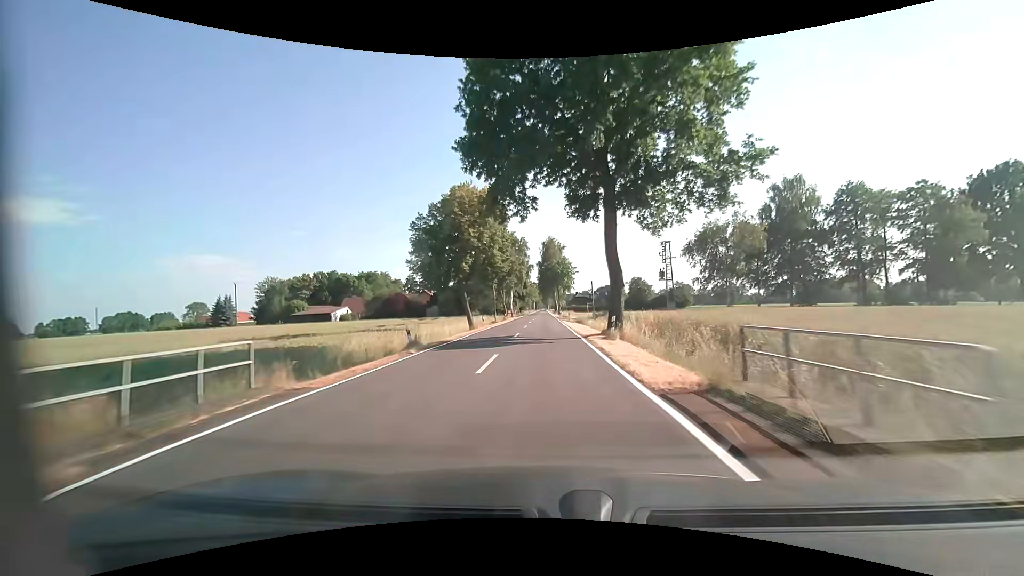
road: tertiary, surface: asphalt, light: Day
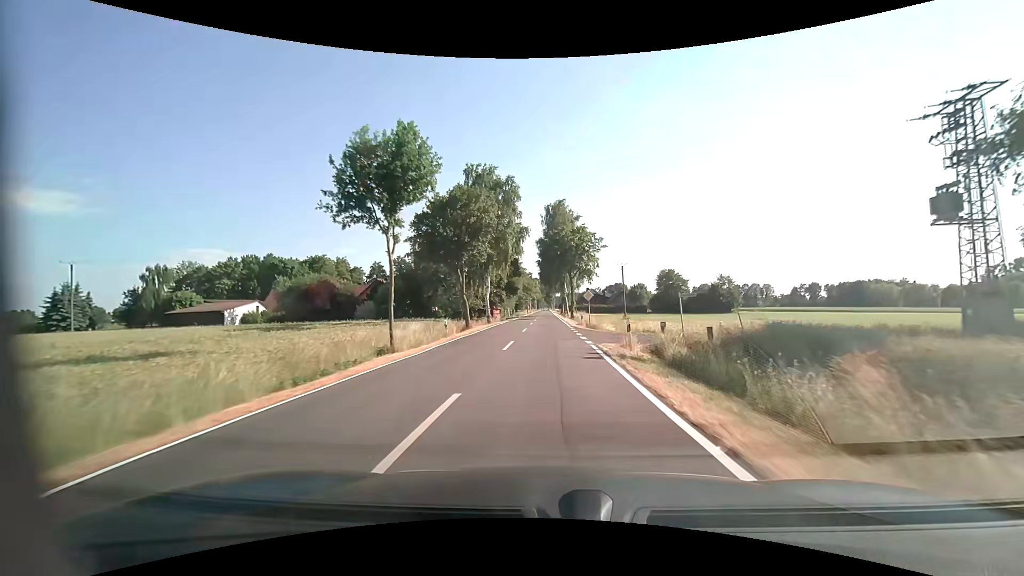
(0.0, +43.0) m; 0°
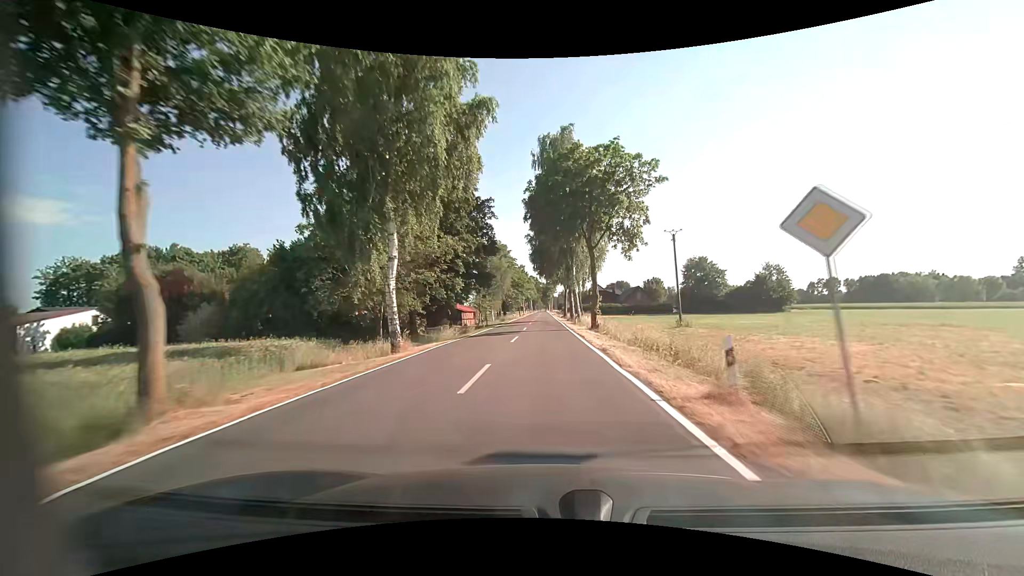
(0.0, +32.3) m; 0°
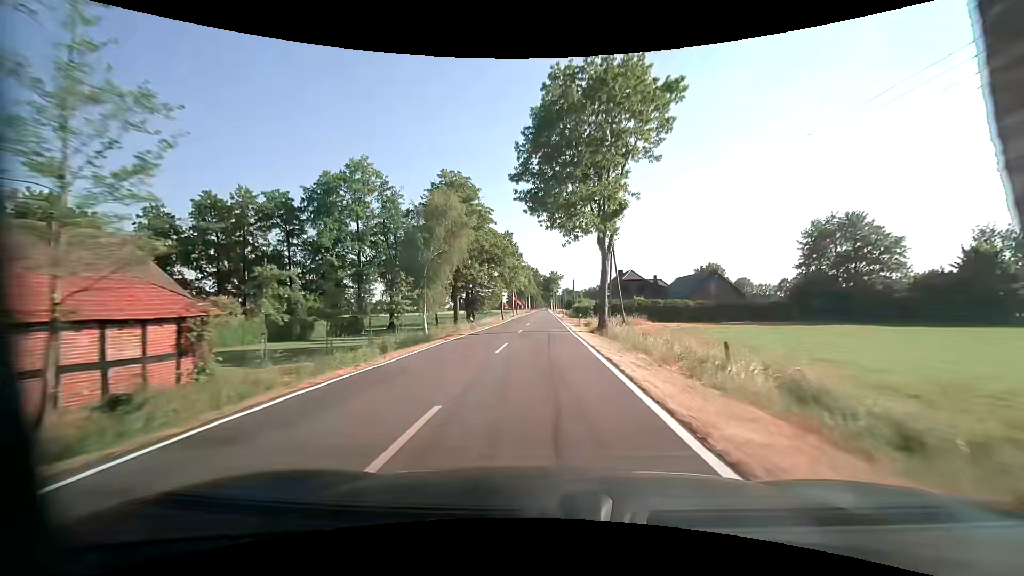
(0.0, +53.8) m; 0°
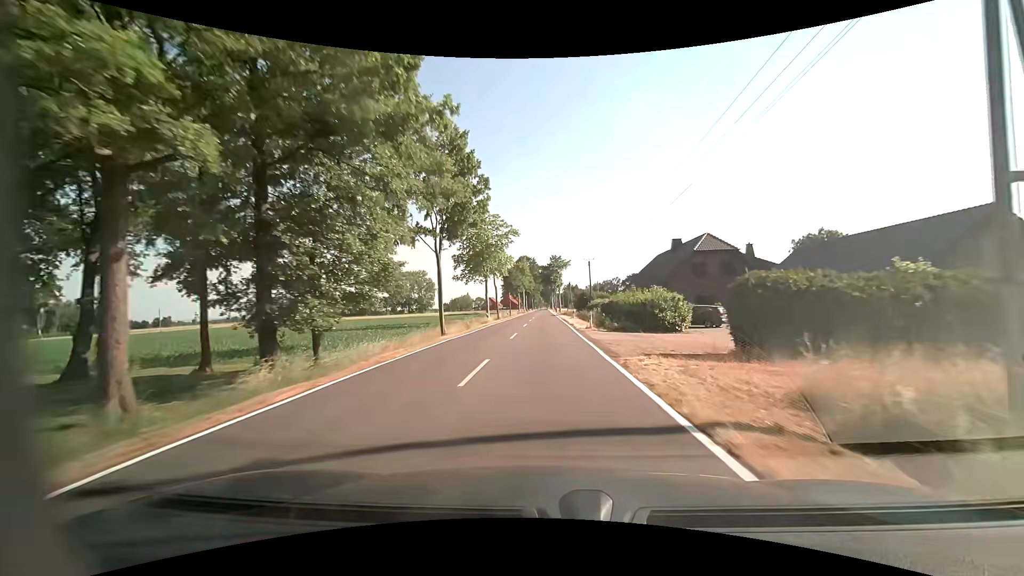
(0.0, +43.1) m; 0°
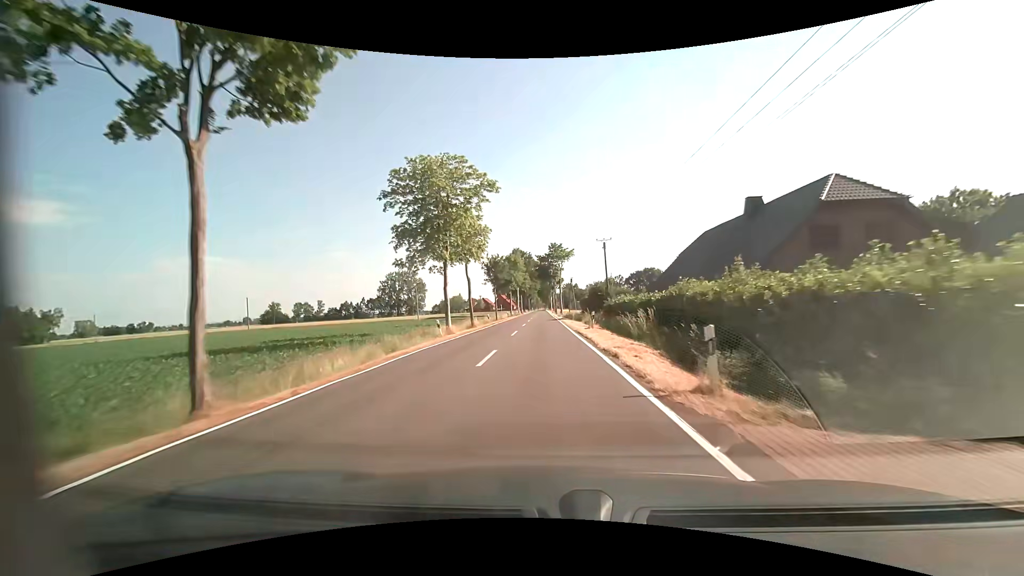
(0.0, +21.5) m; 0°
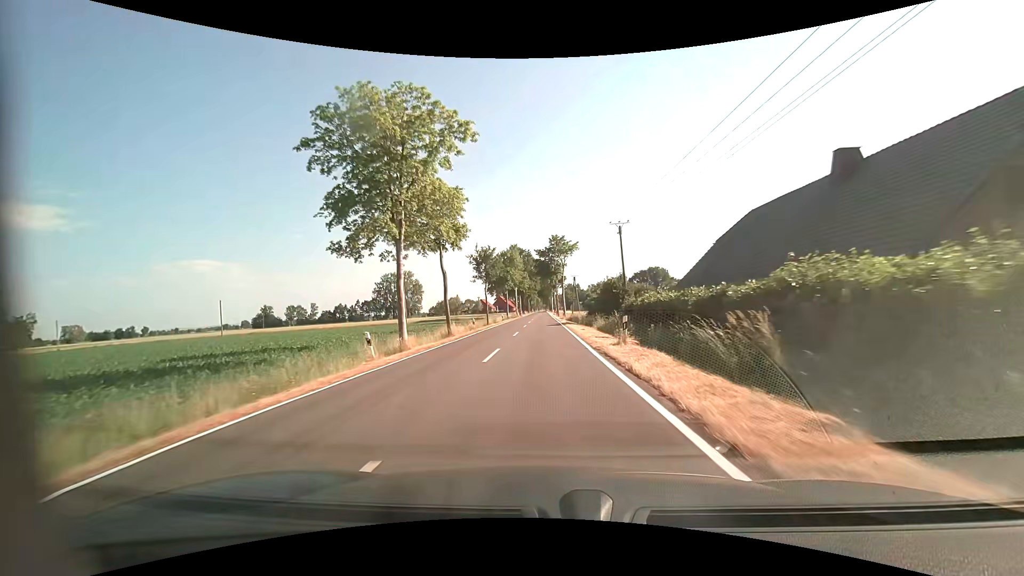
(0.0, +10.8) m; -1°
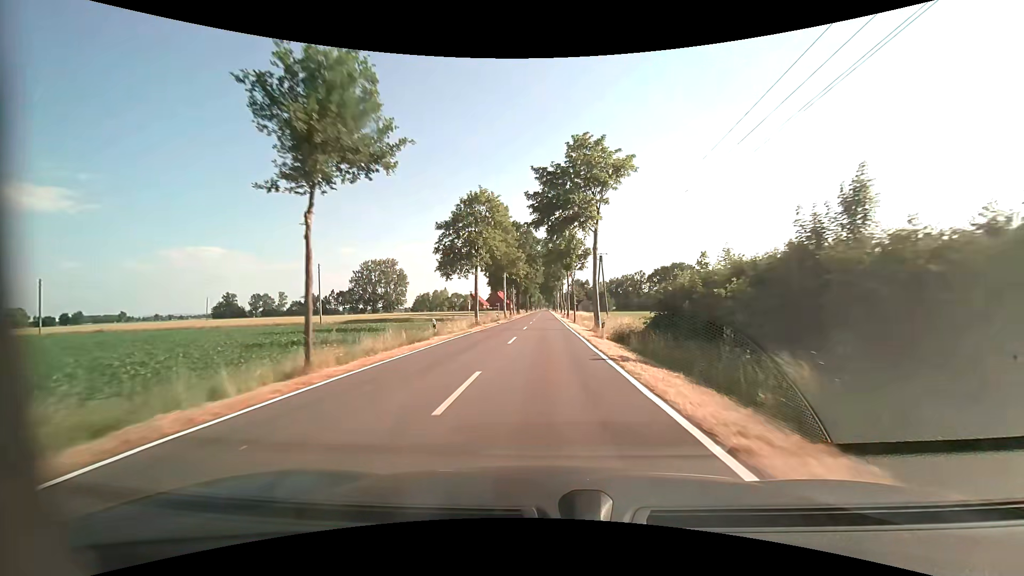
(-0.2, +43.1) m; 0°
(0, +10) (0, +20) (0, +30) (0, +40) (0, +50) (0, +60) (0, +70) (0, +80) (0, +90) (+1, +100) m
